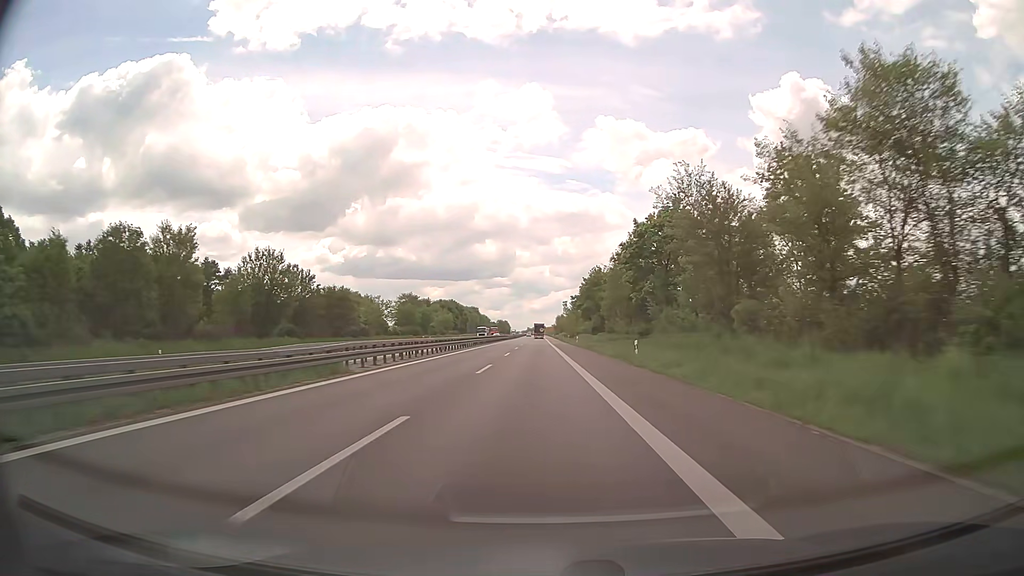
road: trunk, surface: asphalt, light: Day
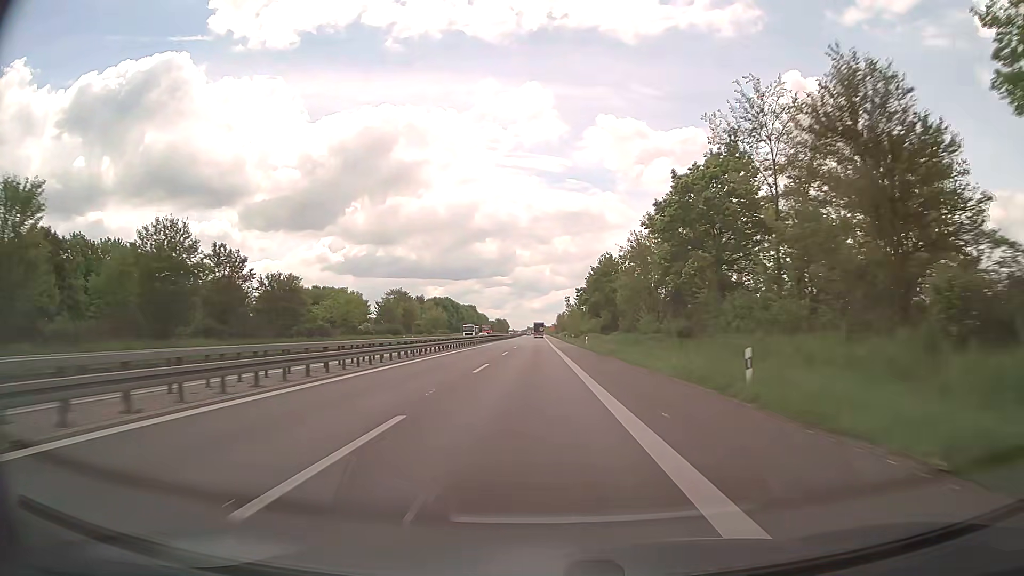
(0.0, +18.1) m; 0°
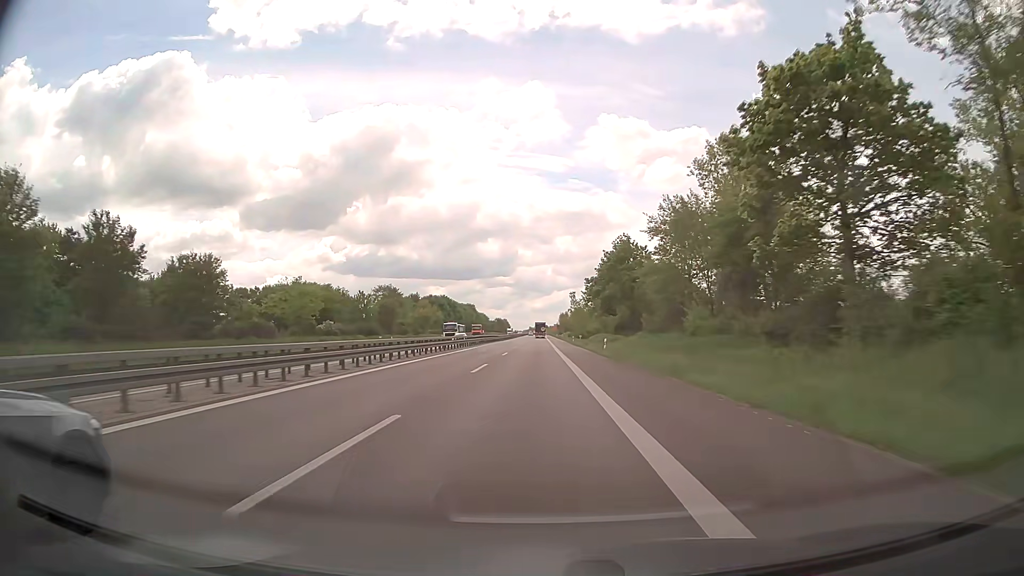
(0.0, +18.0) m; 0°
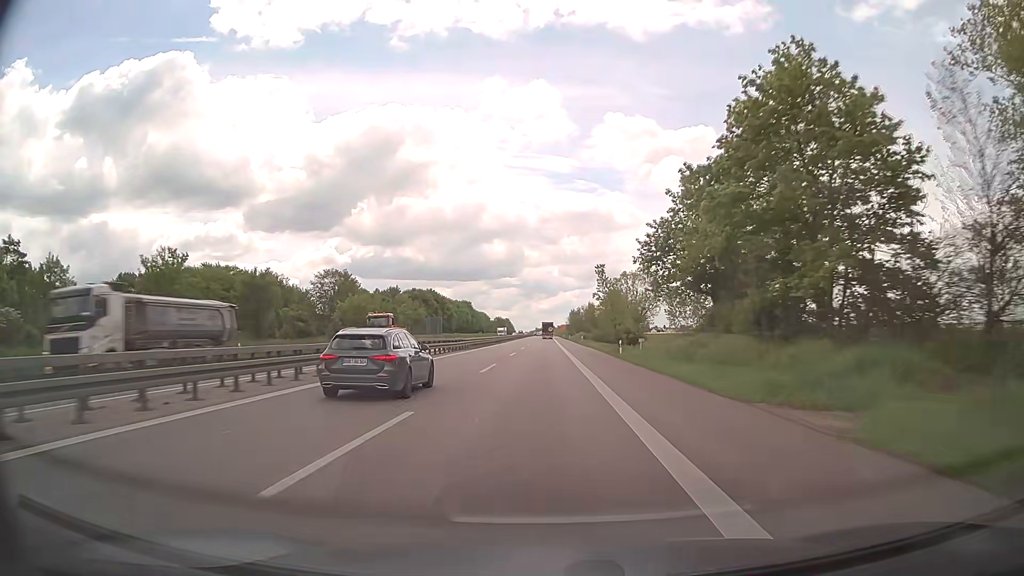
(-0.3, +53.7) m; -1°
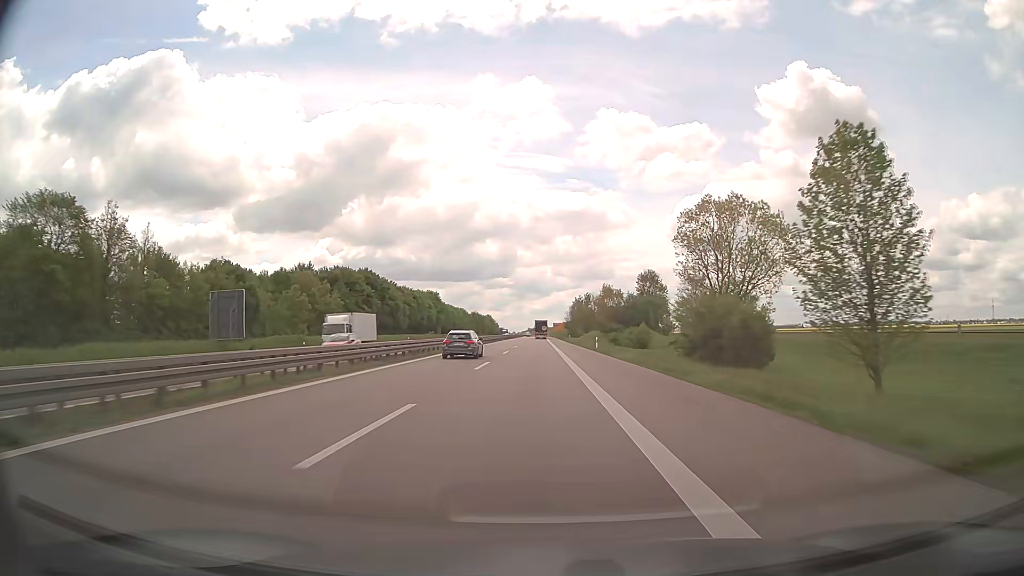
(+0.4, +88.9) m; +1°
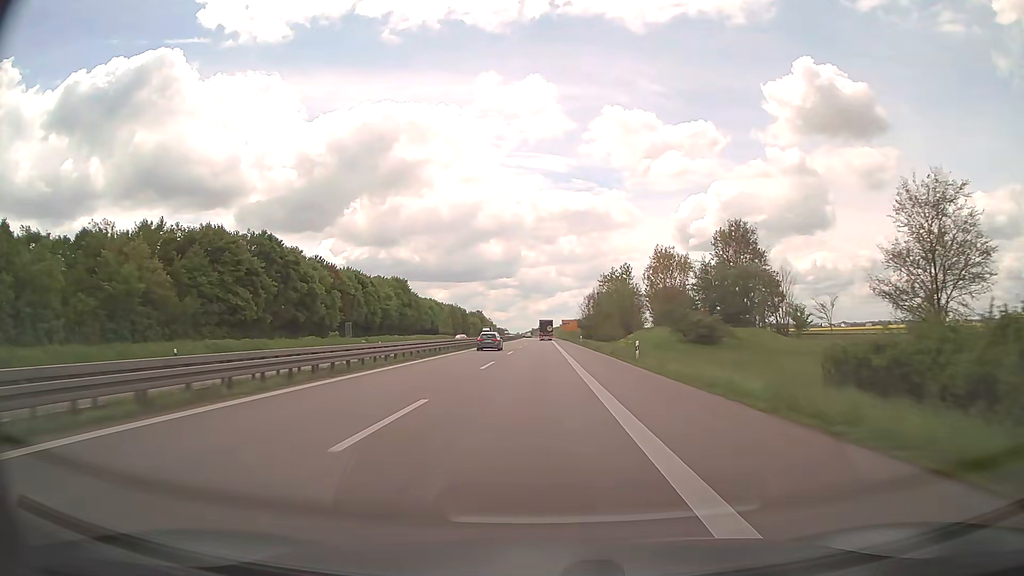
(-0.3, +71.2) m; 0°
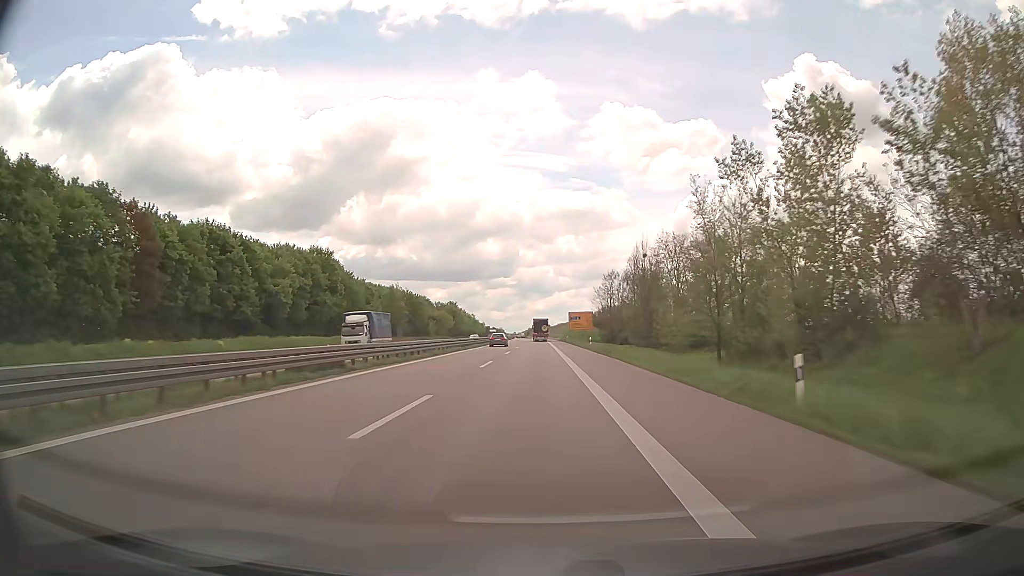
(+0.1, +71.2) m; 0°
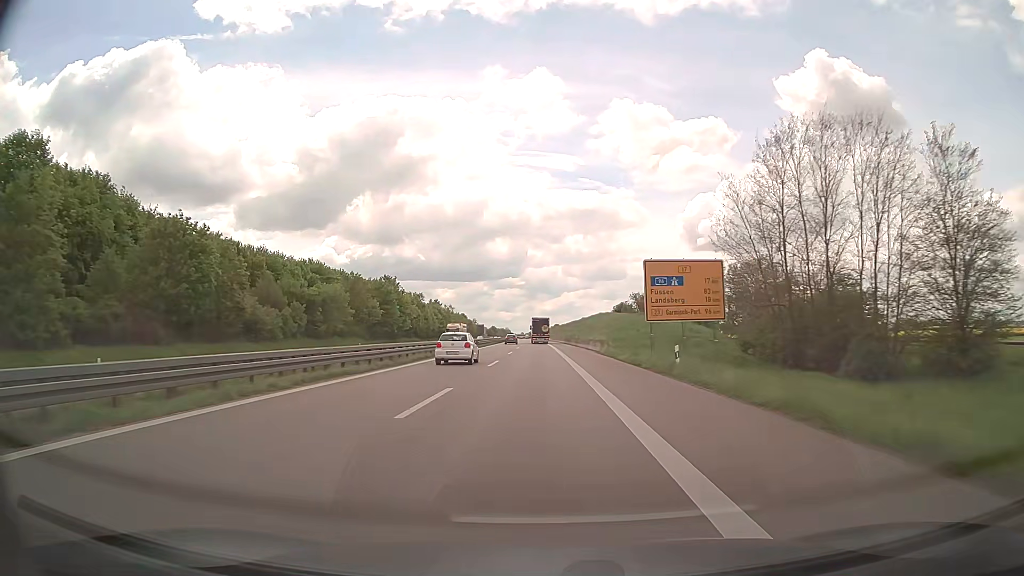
(-0.6, +87.9) m; -1°
(0, +10) (0, +20) (0, +30) (0, +40) (0, +50) (0, +60) (0, +70) (0, +80) (-1, +90) (-1, +100) m
